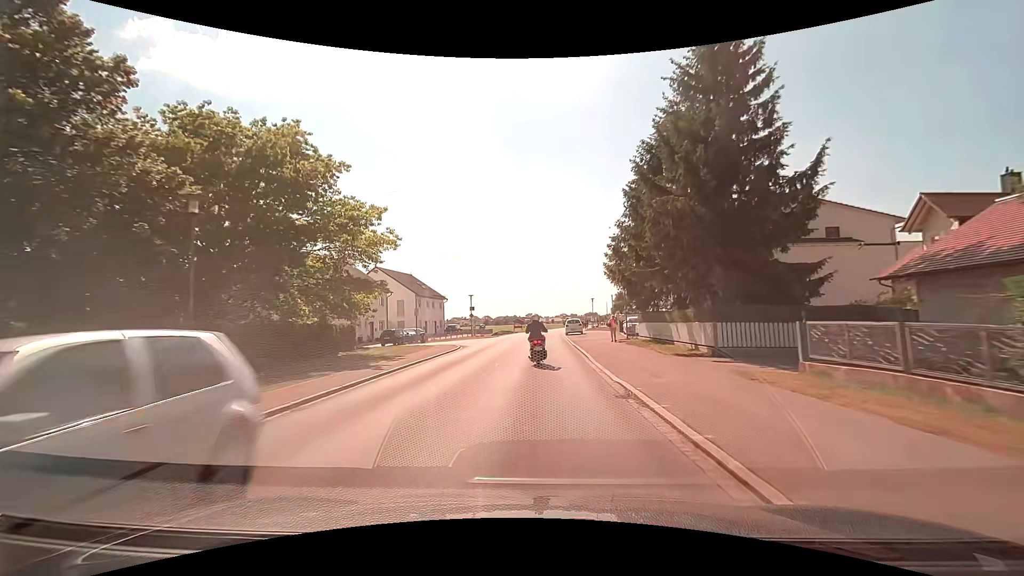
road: tertiary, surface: asphalt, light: Day
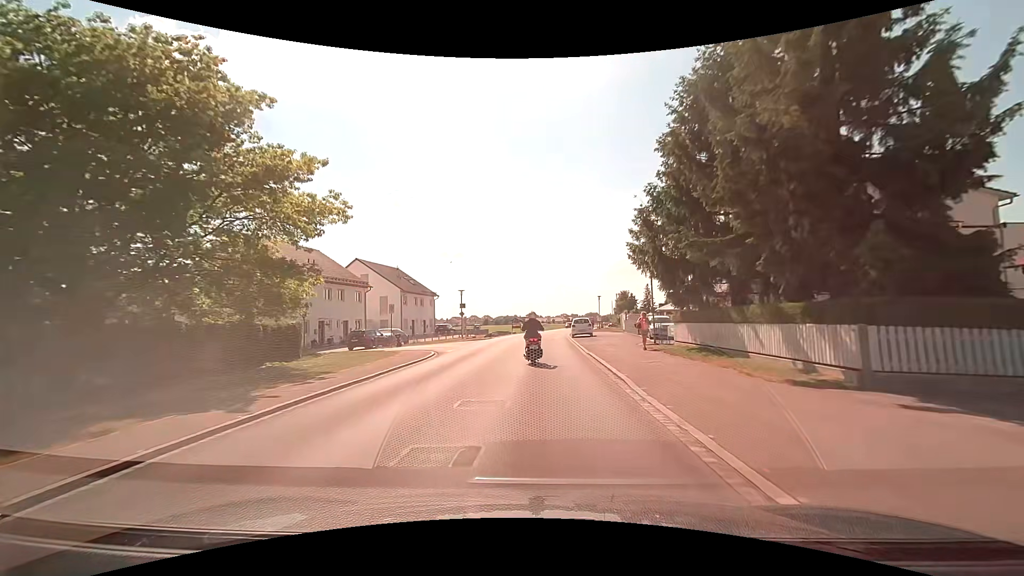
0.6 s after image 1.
(0.0, +7.9) m; 0°
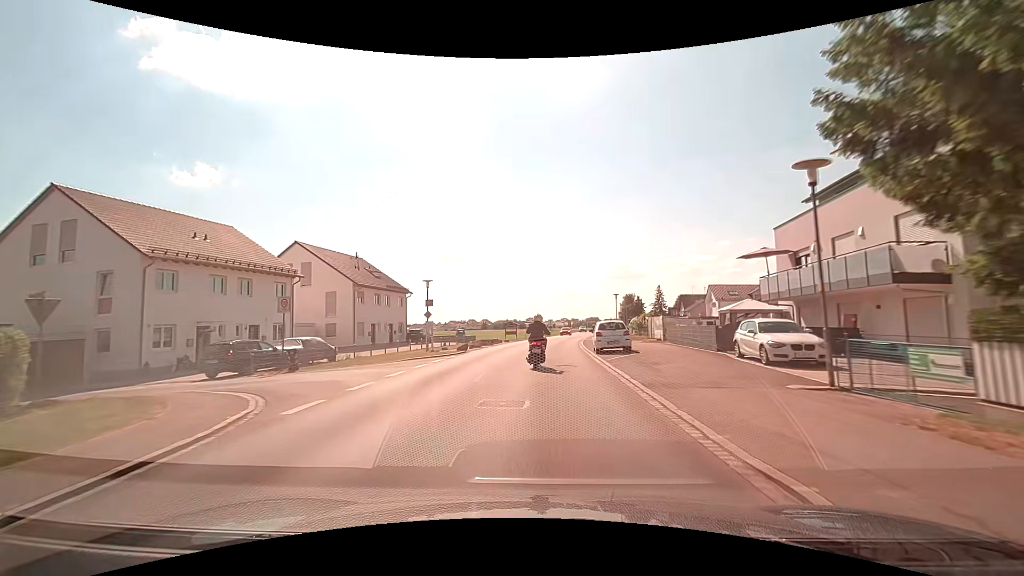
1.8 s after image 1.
(0.0, +15.9) m; 0°
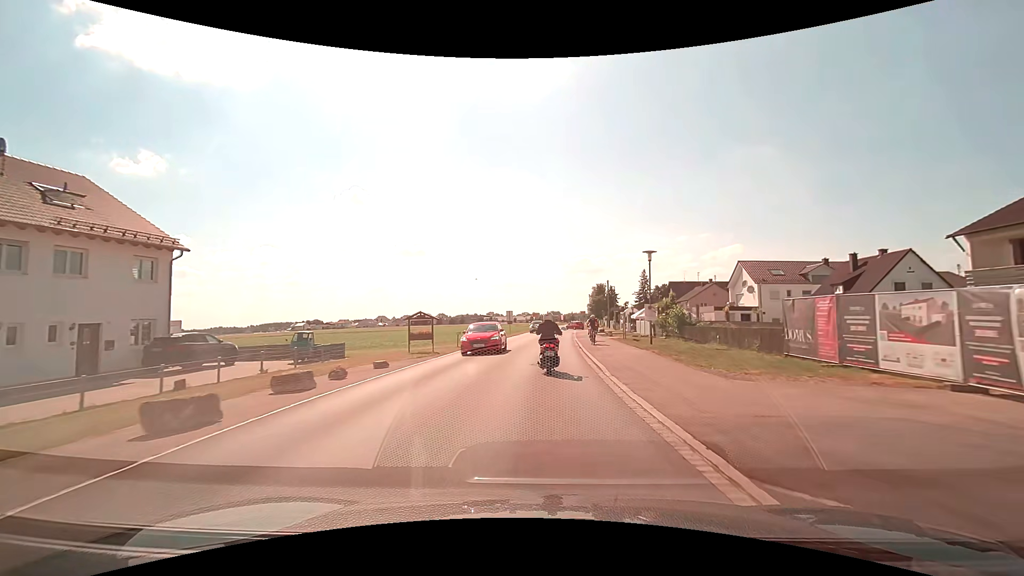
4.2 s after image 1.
(+0.8, +32.0) m; +4°
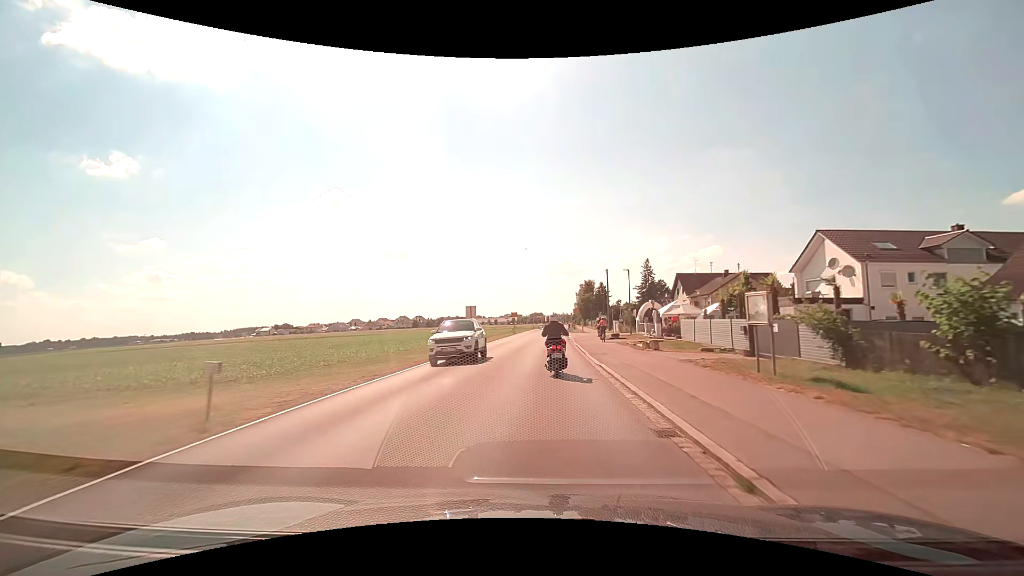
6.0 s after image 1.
(+0.5, +23.1) m; +2°
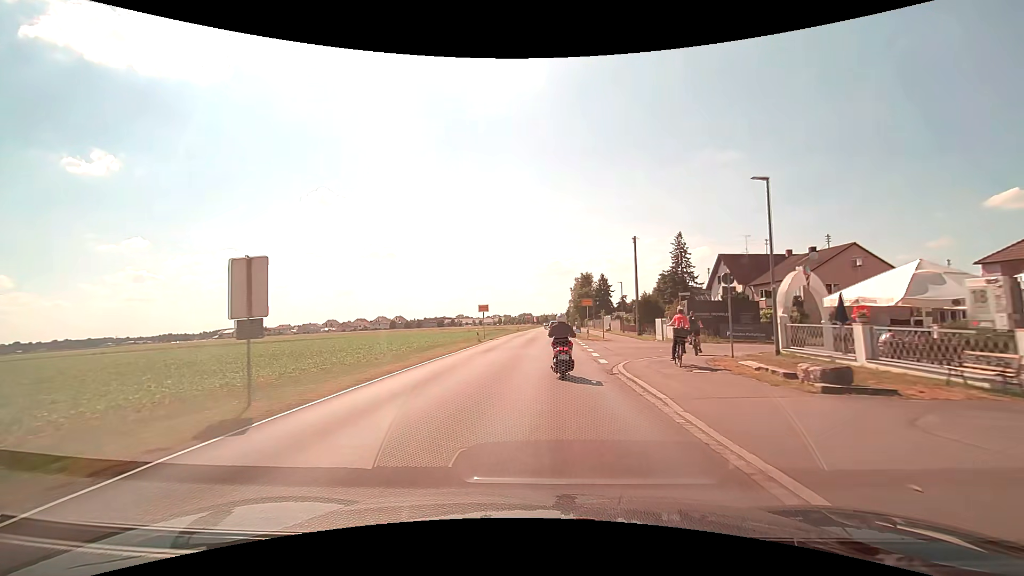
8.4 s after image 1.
(+0.6, +30.8) m; +1°
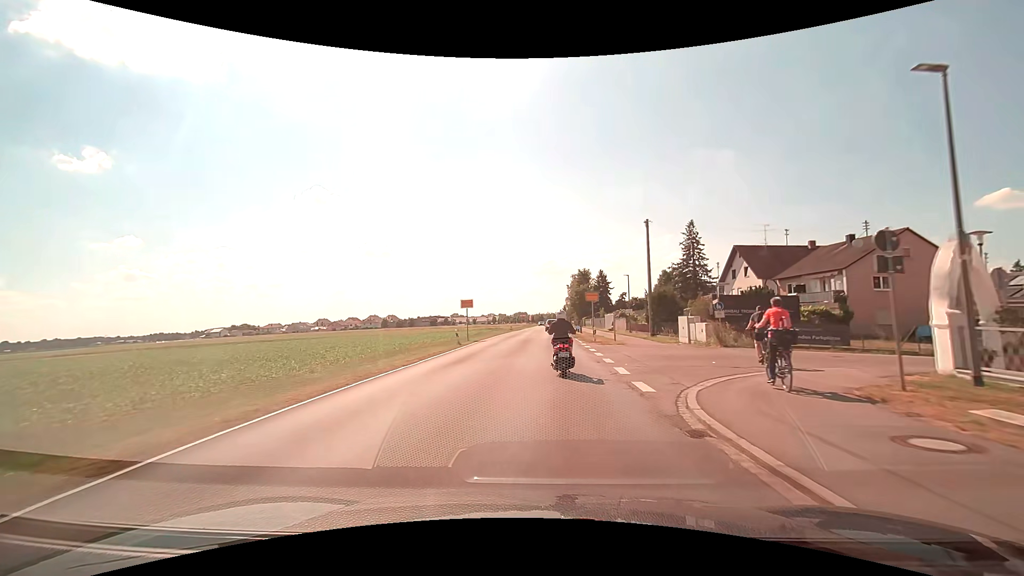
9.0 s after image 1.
(+0.1, +7.8) m; +1°
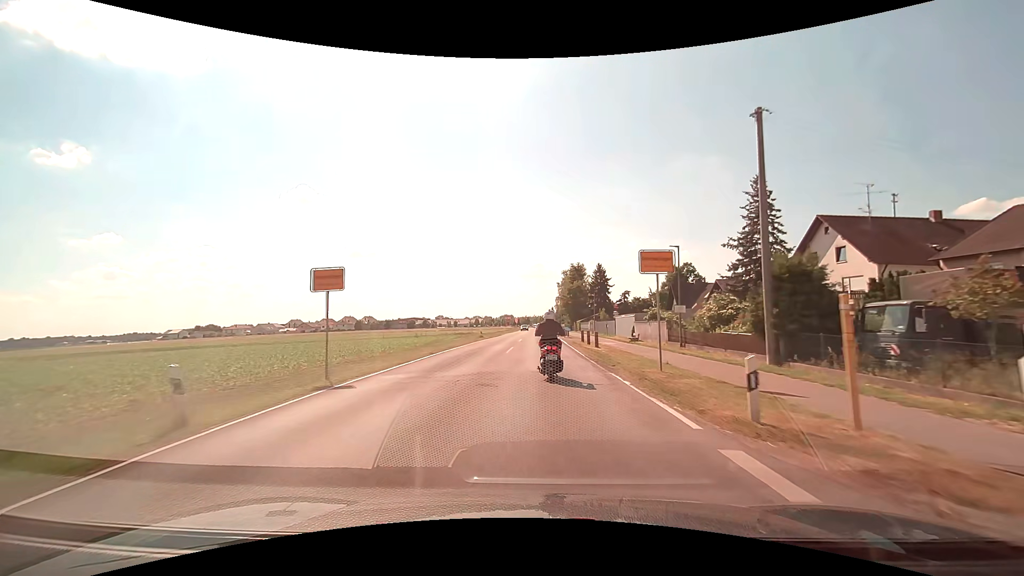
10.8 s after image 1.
(+0.3, +23.4) m; +2°
(0, +10) (0, +20) (0, +30) (0, +40) (0, +50) (0, +60) (0, +70) (0, +80) (0, +90) (0, +100) m
